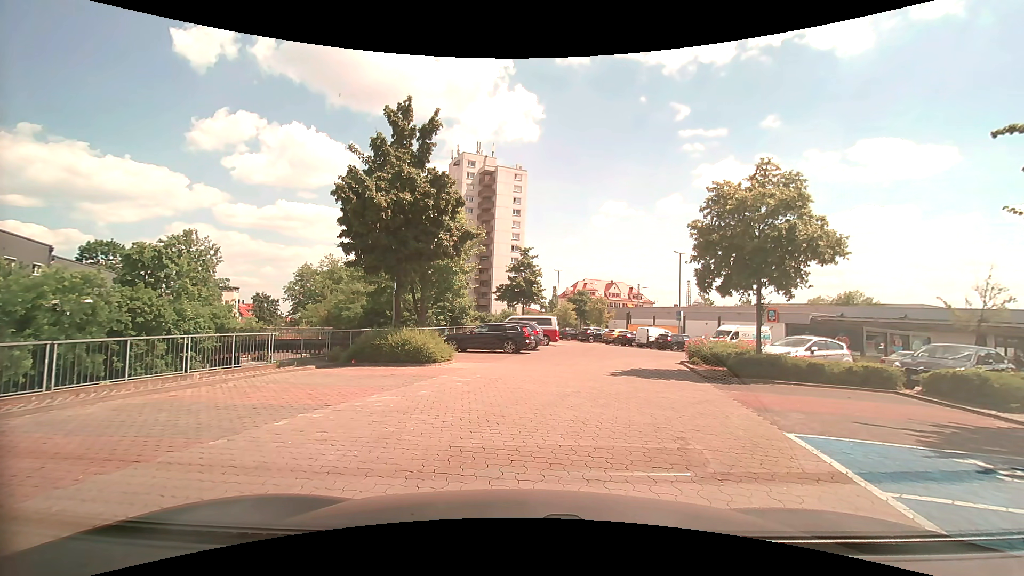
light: Day
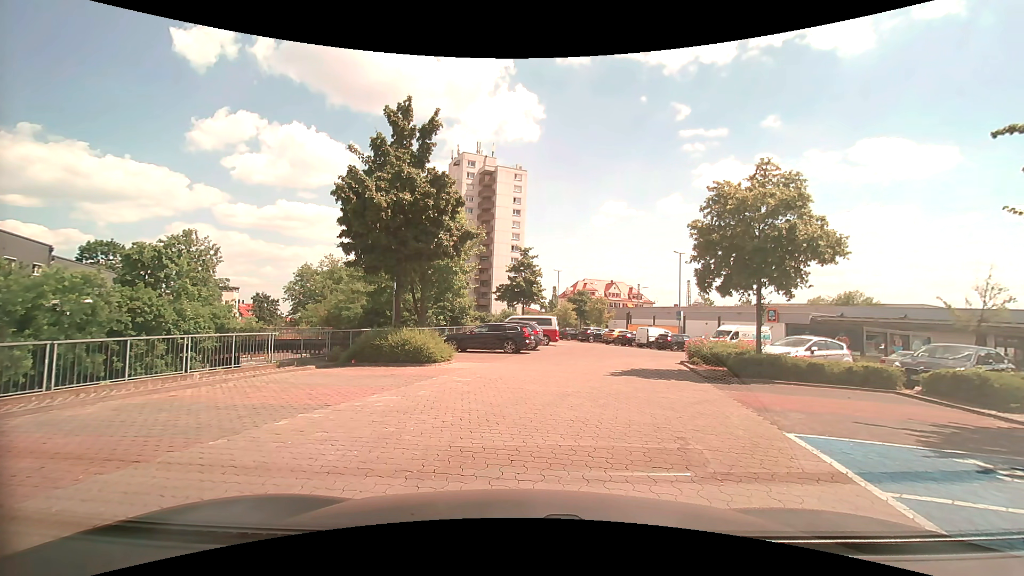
(0.0, 0.0) m; 0°
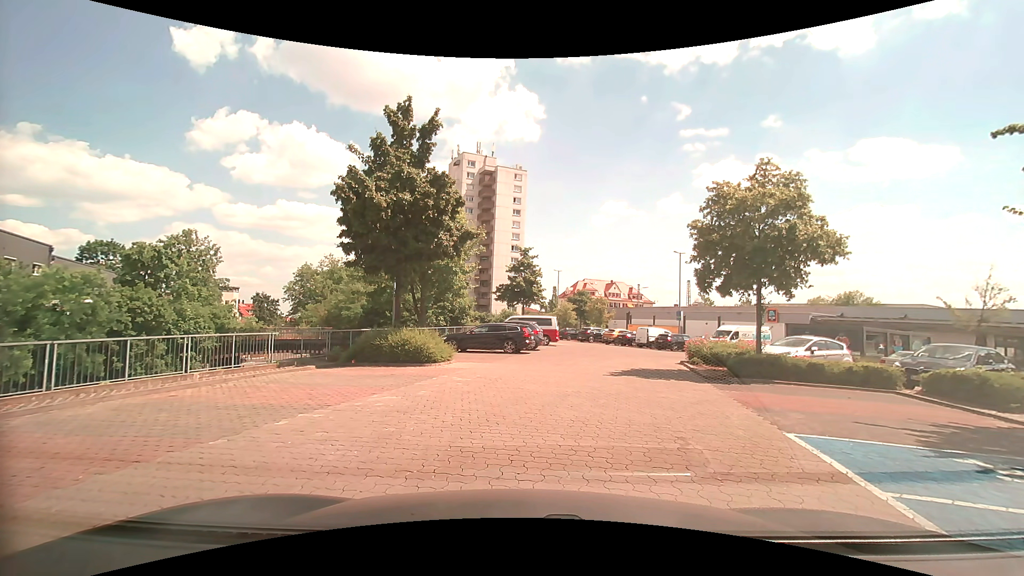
(0.0, 0.0) m; 0°
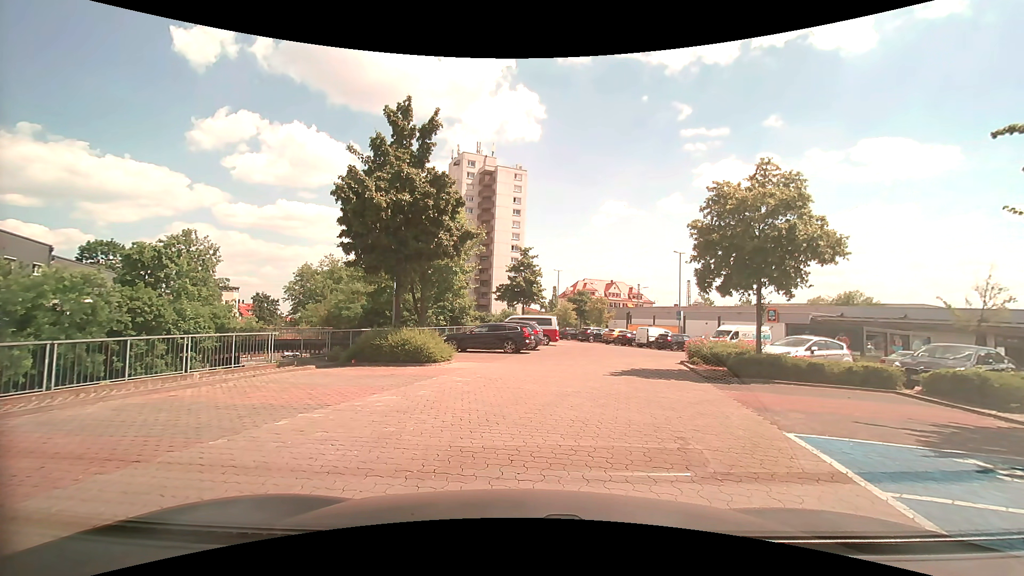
(0.0, 0.0) m; 0°
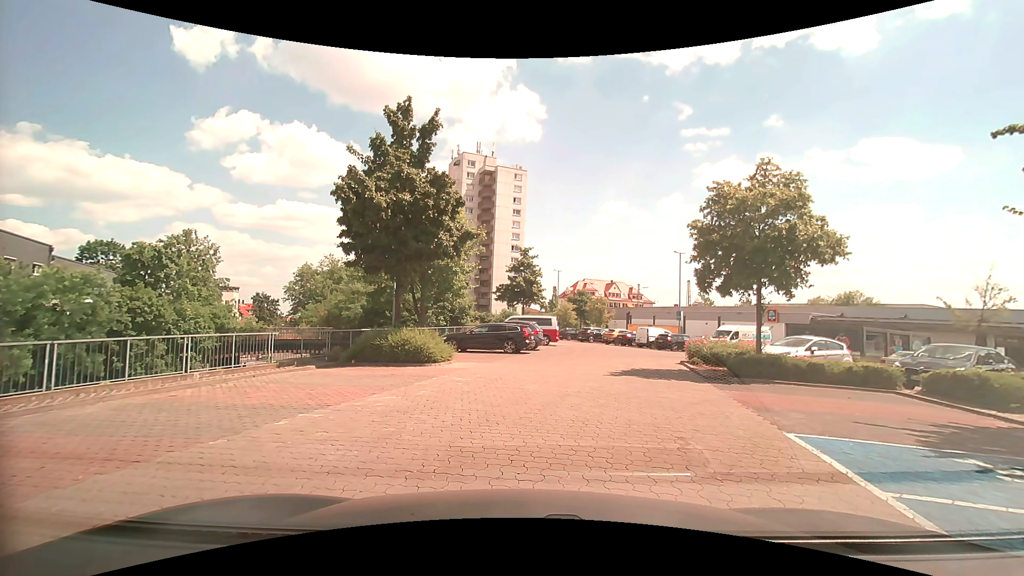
(0.0, 0.0) m; 0°
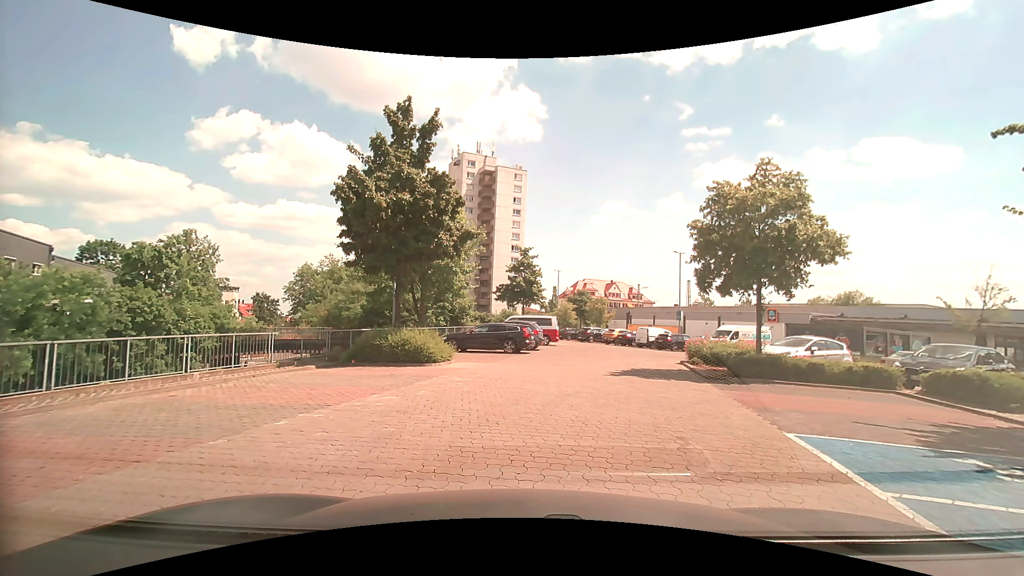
(0.0, 0.0) m; 0°
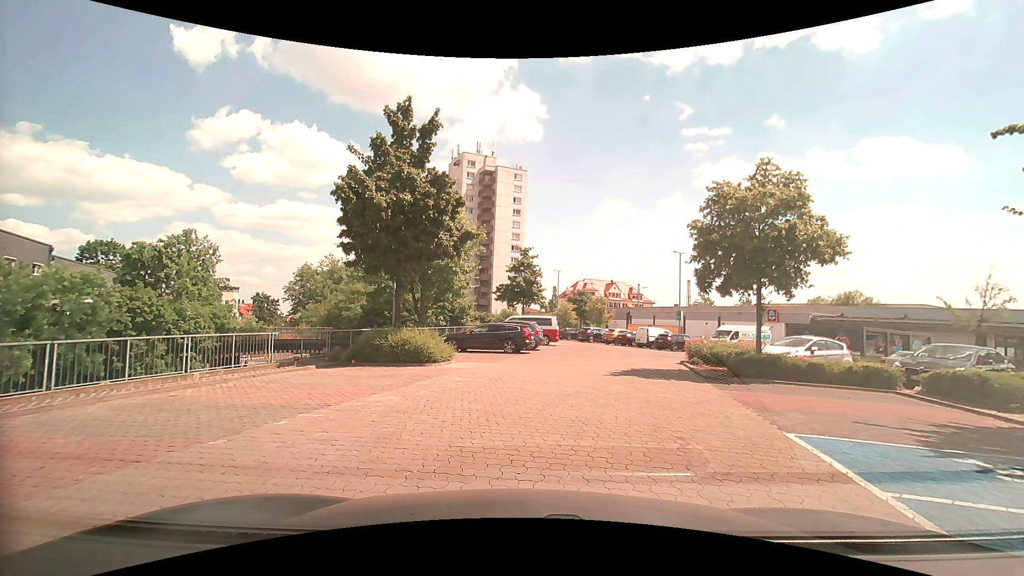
(0.0, 0.0) m; 0°
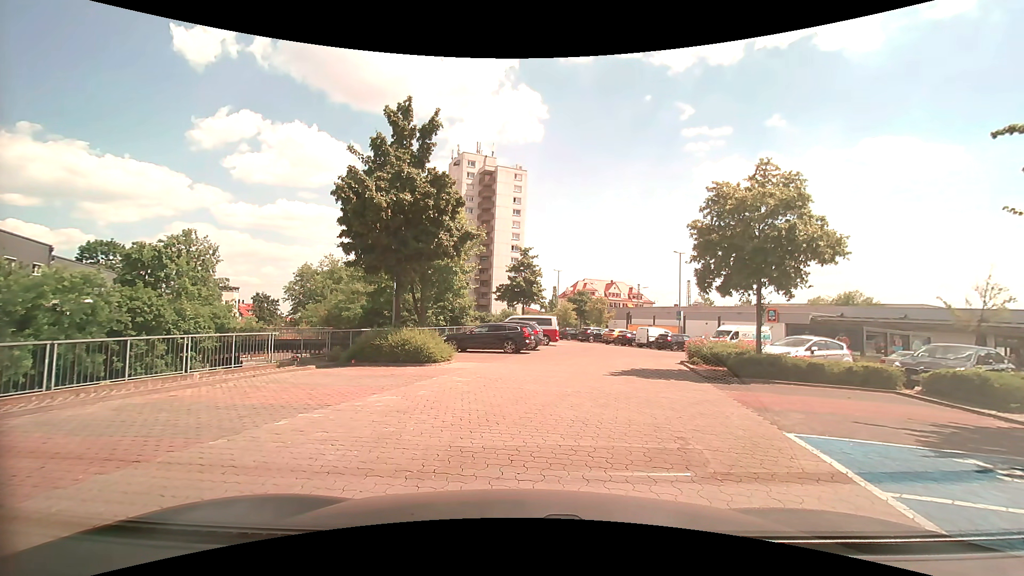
(0.0, 0.0) m; 0°
